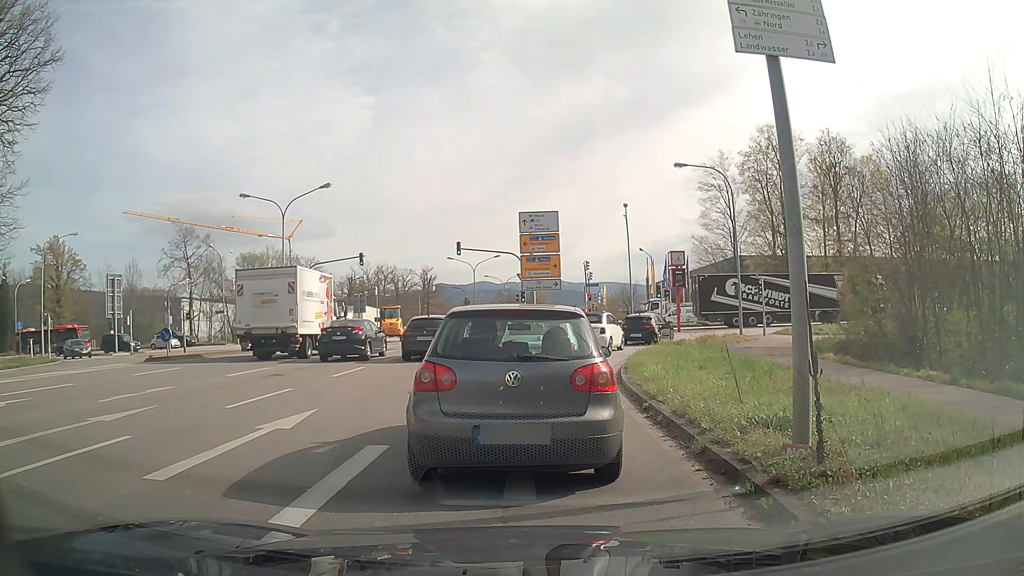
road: secondary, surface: asphalt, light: Day
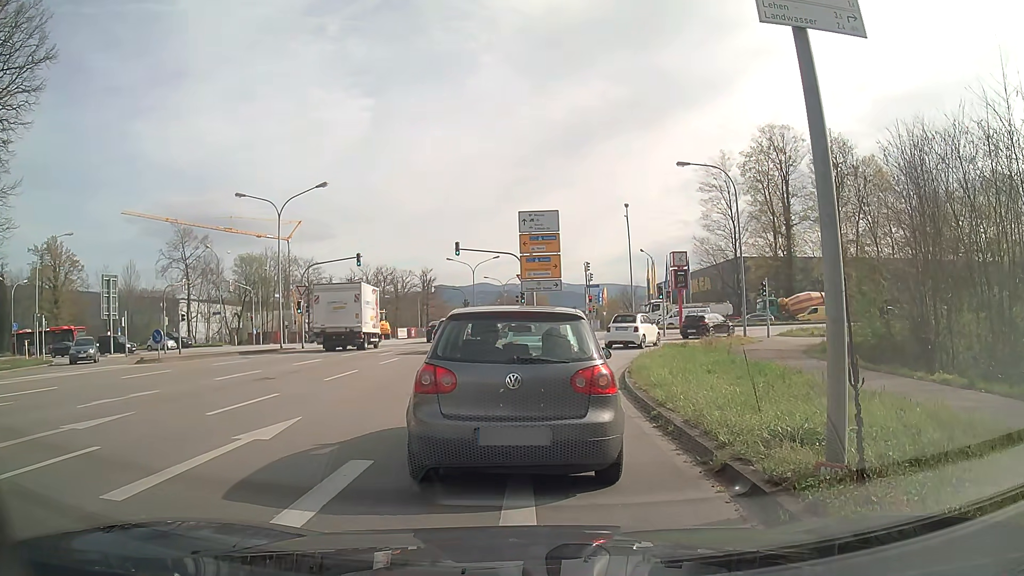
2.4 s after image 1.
(0.0, +0.7) m; 0°
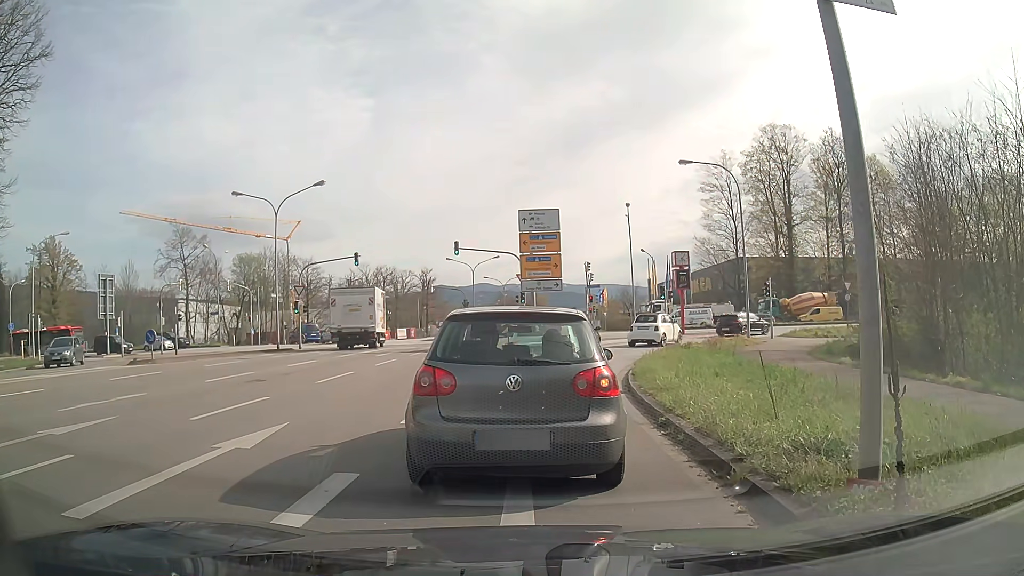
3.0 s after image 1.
(0.0, +0.6) m; 0°
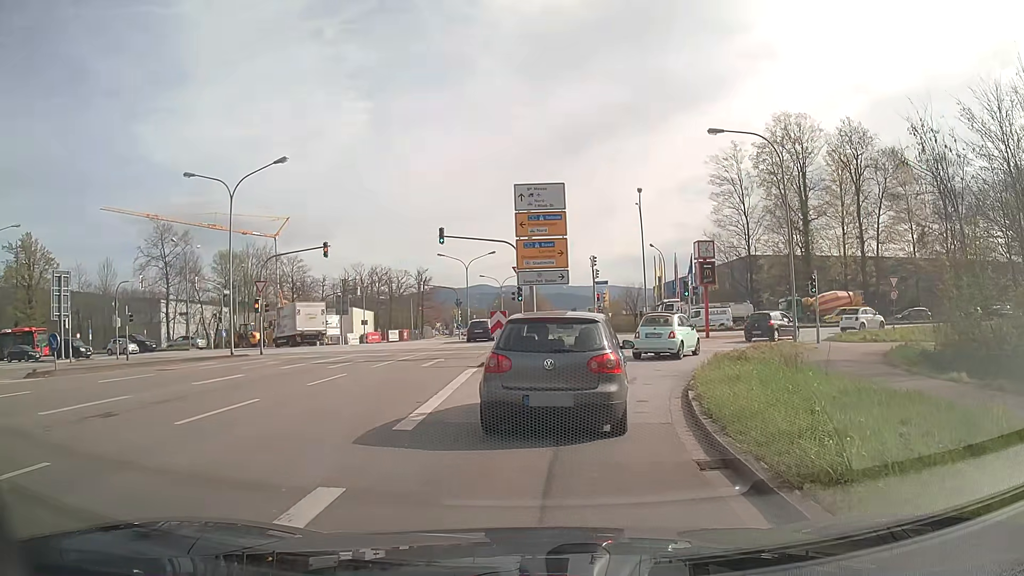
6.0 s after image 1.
(+0.1, +6.9) m; -1°
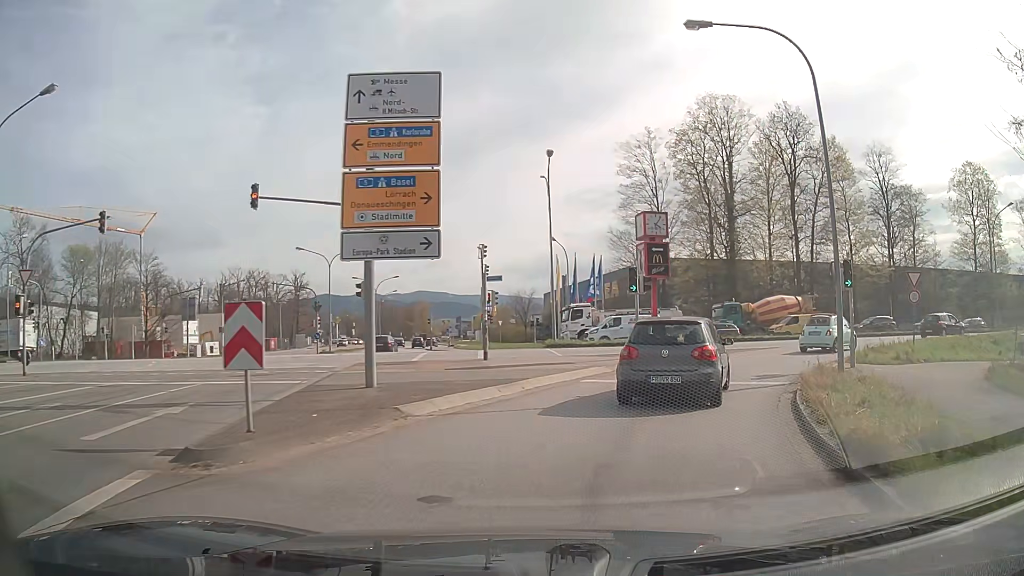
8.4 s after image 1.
(+1.1, +13.2) m; +11°
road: secondary_link
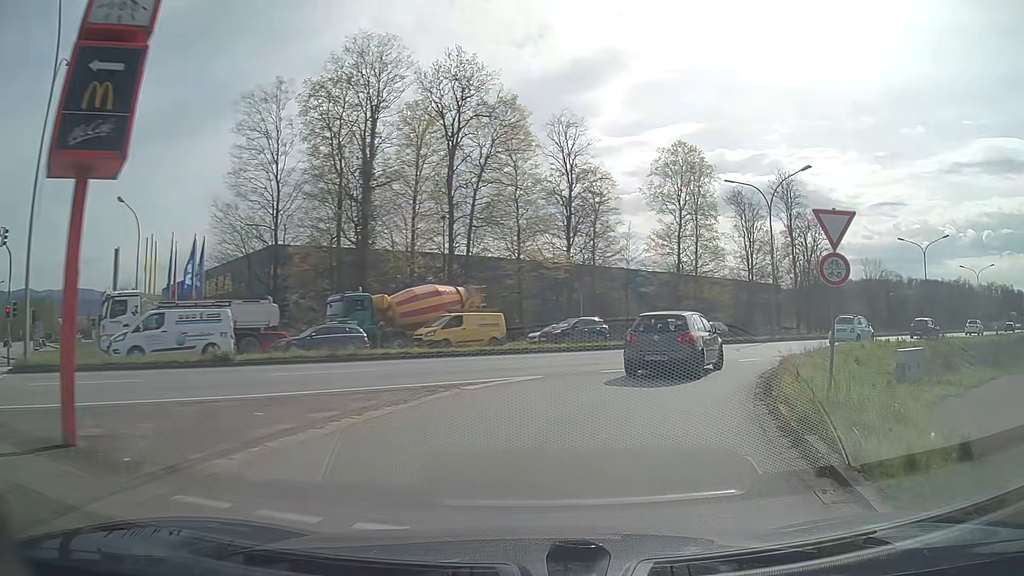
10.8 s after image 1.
(+4.9, +18.3) m; +31°
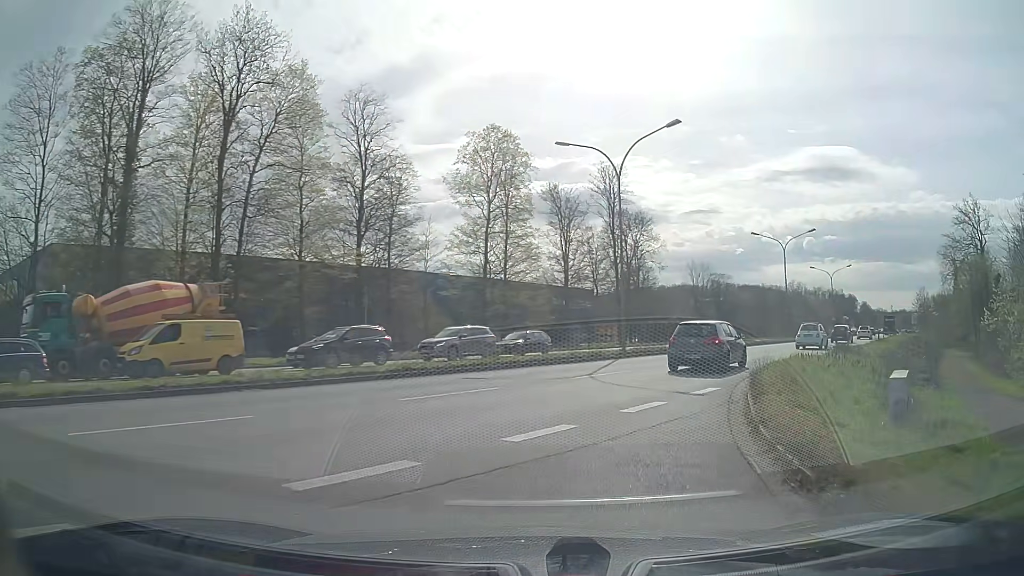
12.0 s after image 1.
(+1.6, +10.9) m; +17°
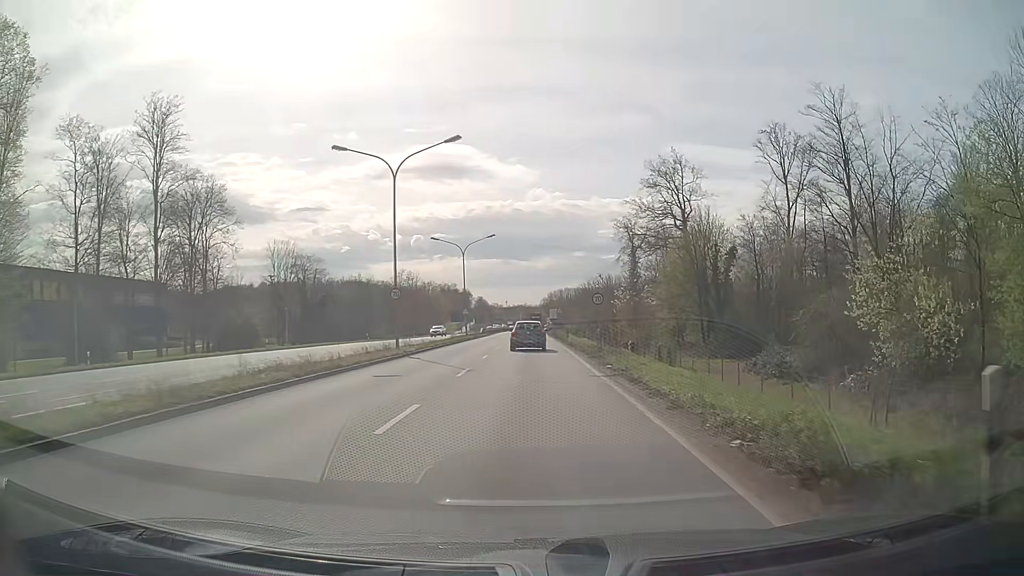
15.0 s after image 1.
(+10.6, +29.4) m; +34°
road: primary
(0, +10) (0, +20) (0, +30) (0, +40) (0, +50) (0, +60) (0, +70) (0, +80) (0, +90) (0, +100) m
